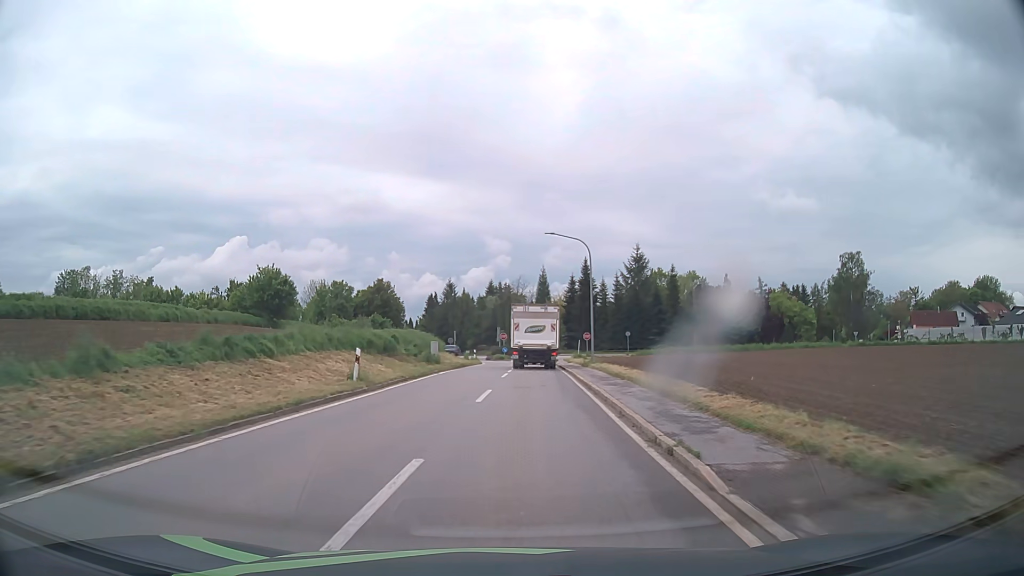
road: tertiary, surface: asphalt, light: Day
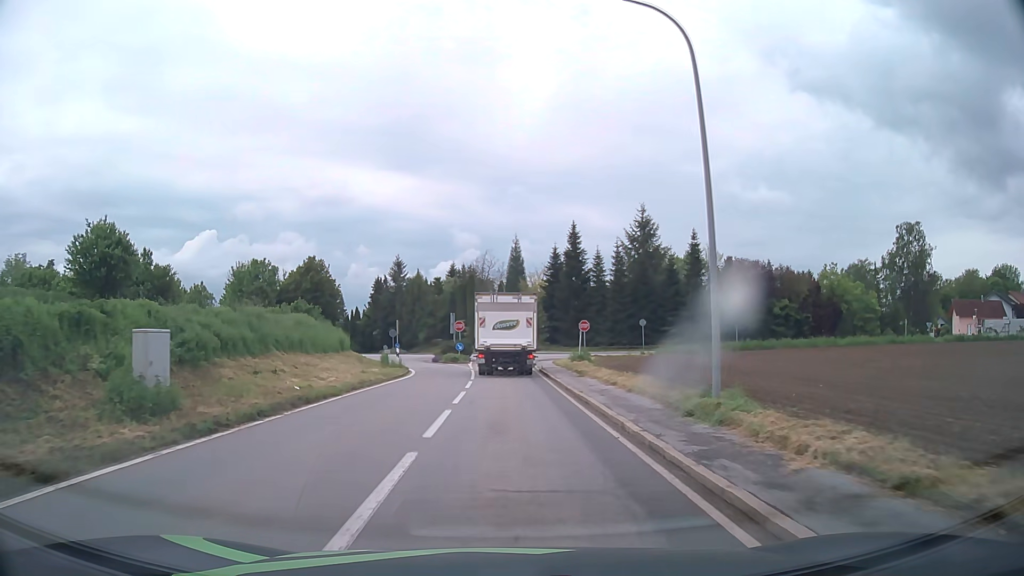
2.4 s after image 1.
(+1.1, +28.7) m; +3°
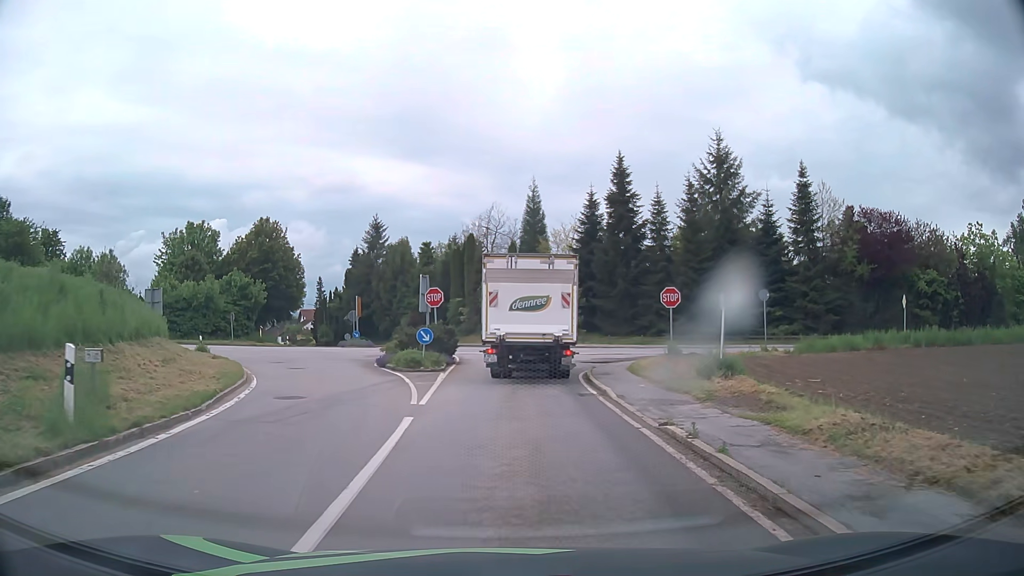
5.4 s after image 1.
(-0.2, +27.2) m; -1°
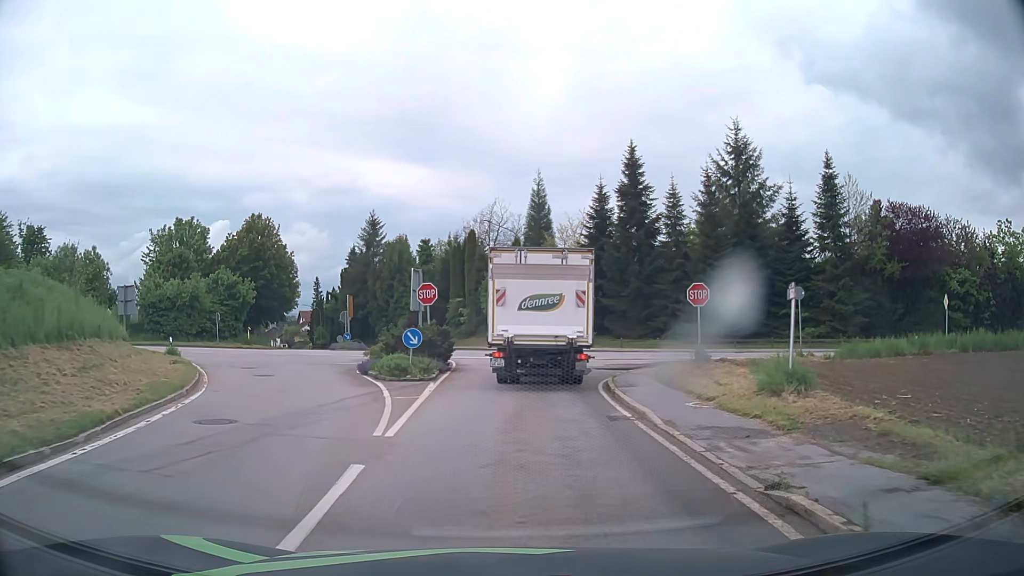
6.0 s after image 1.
(0.0, +4.0) m; 0°
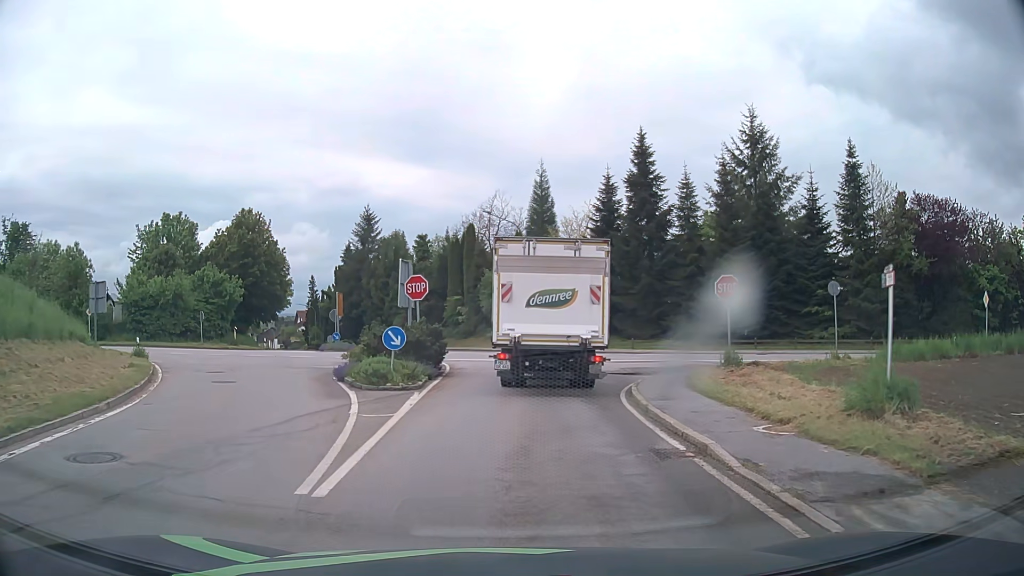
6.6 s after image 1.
(0.0, +3.5) m; 0°
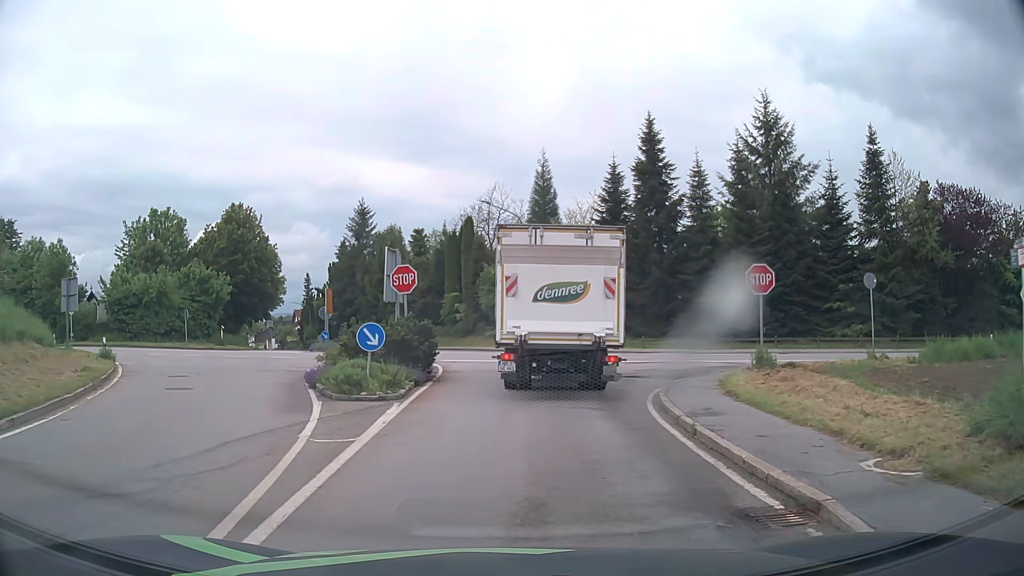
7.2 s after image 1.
(0.0, +3.0) m; 0°
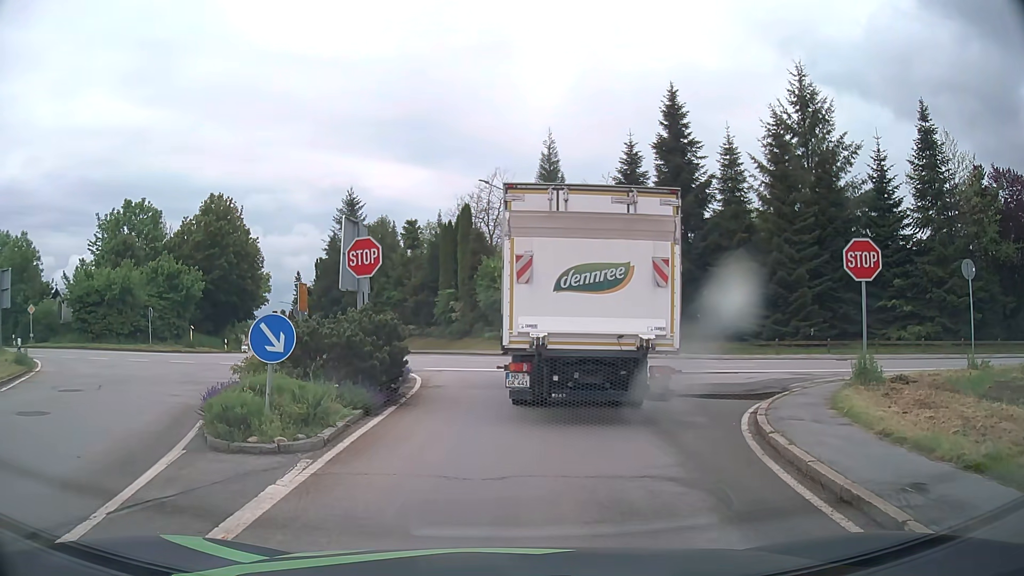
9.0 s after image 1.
(0.0, +6.0) m; +1°
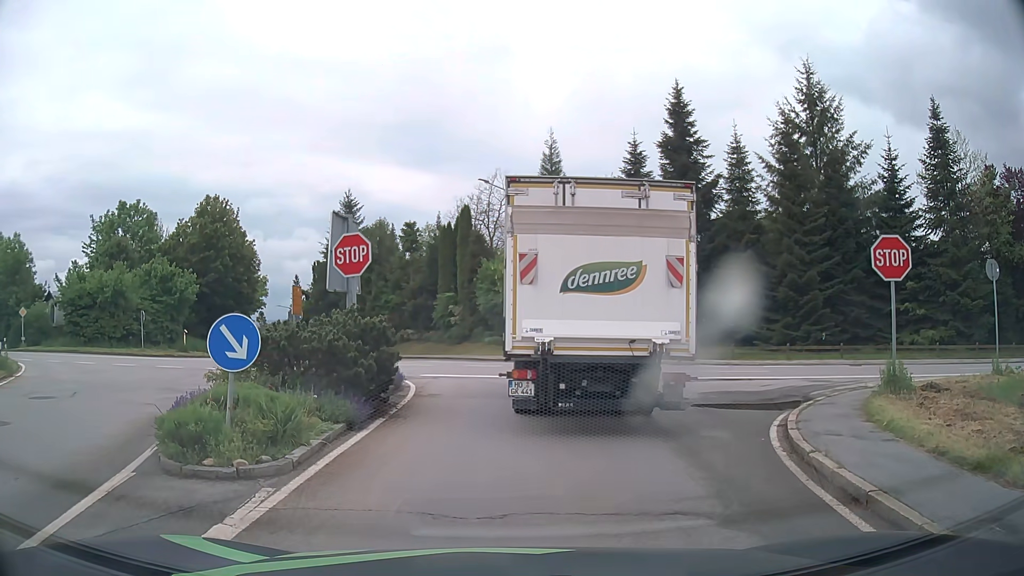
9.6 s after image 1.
(0.0, +1.2) m; 0°
(0, +10) (-1, +20) (-3, +30) (-7, +39) (-12, +48) (-17, +56) (-22, +65) (-26, +74) (-31, +83) (-35, +92) m
